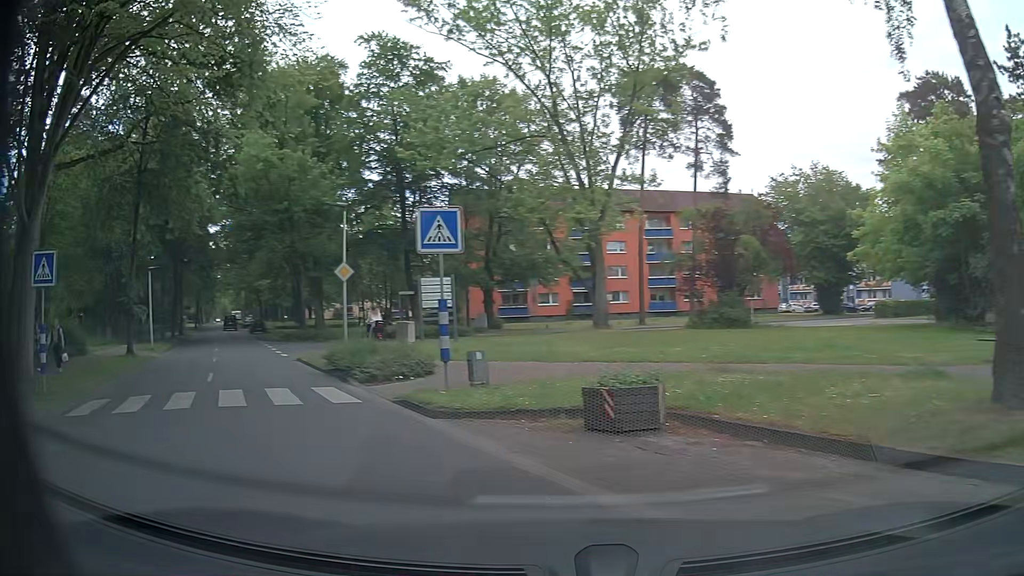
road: residential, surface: asphalt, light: Day
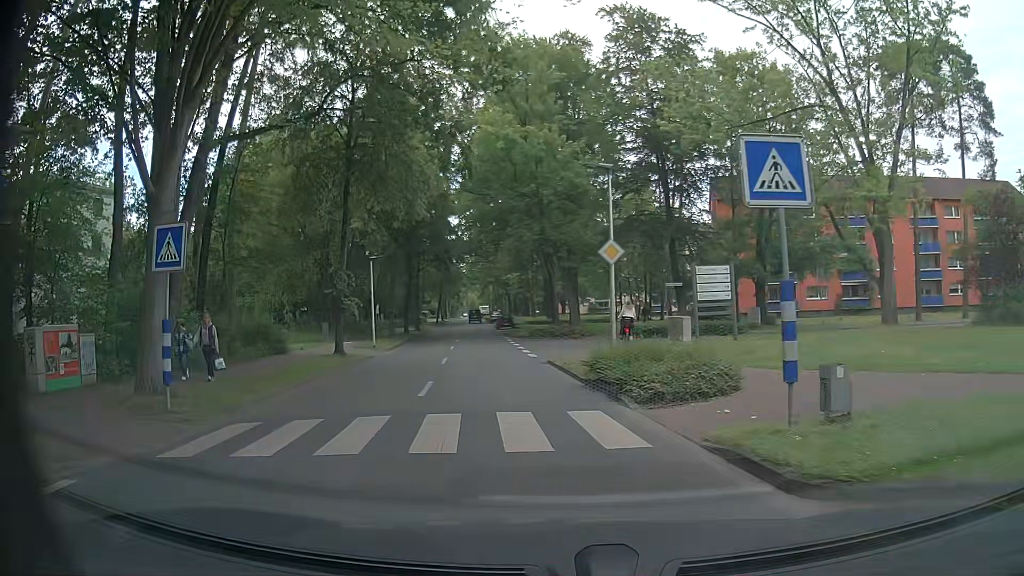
(-0.9, +4.5) m; -20°
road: unclassified
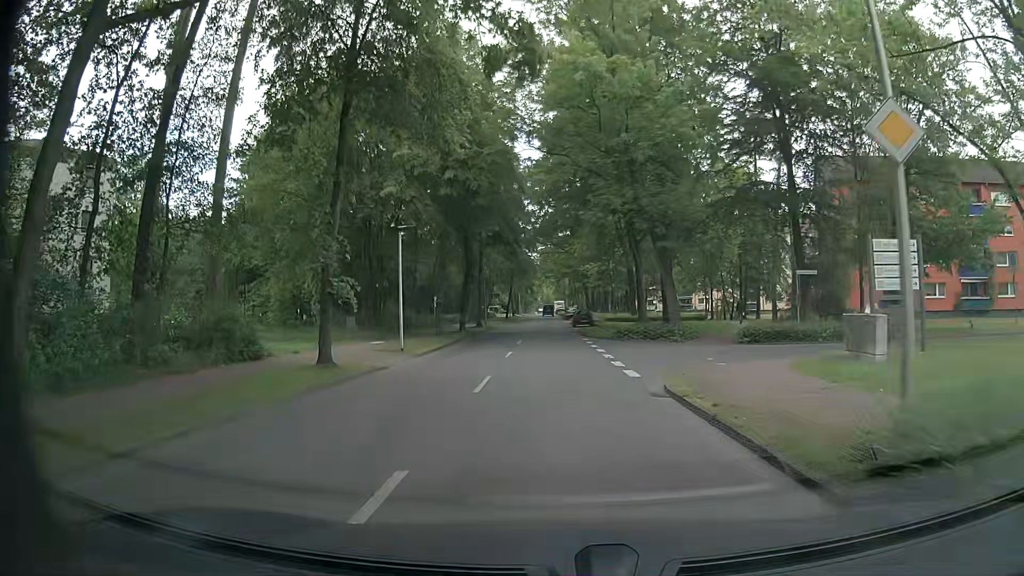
(-0.8, +10.0) m; -7°
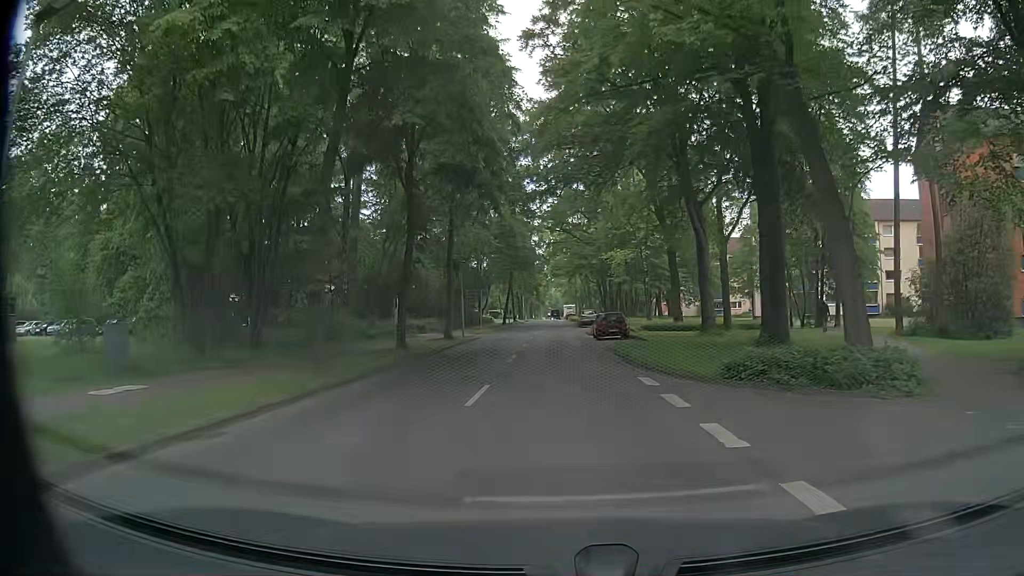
(-0.1, +20.4) m; 0°
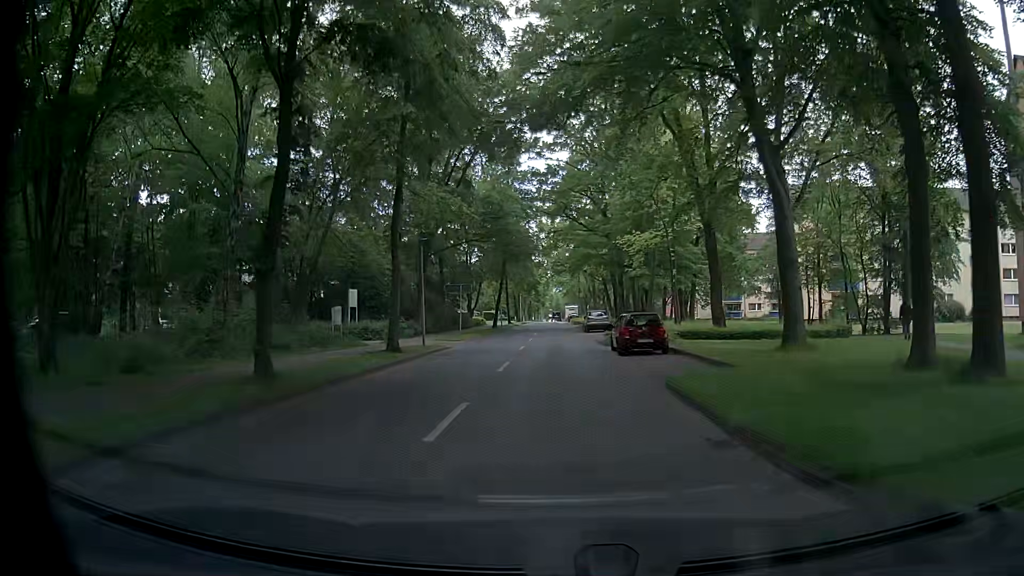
(0.0, +12.1) m; 0°
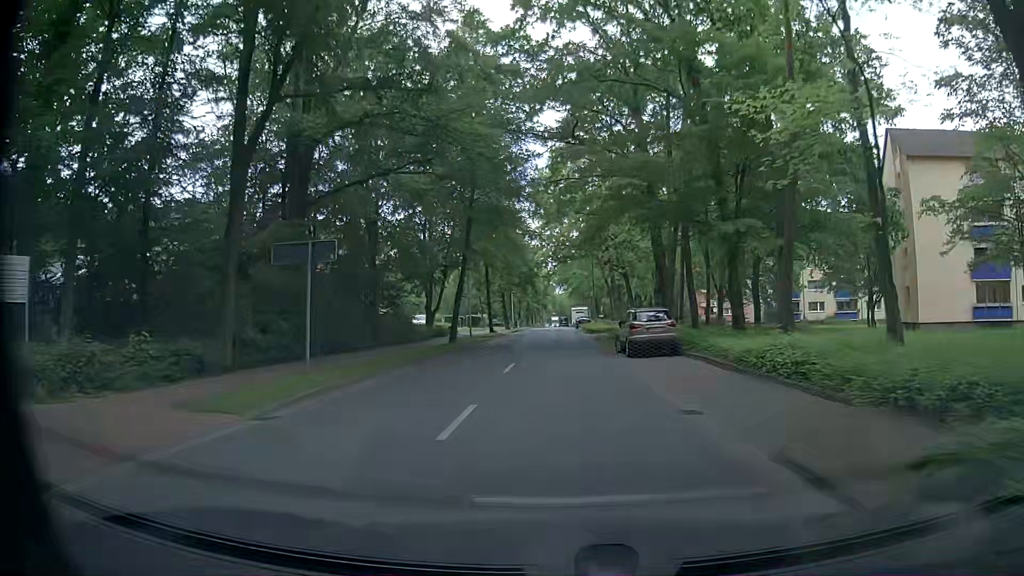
(0.0, +27.1) m; 0°
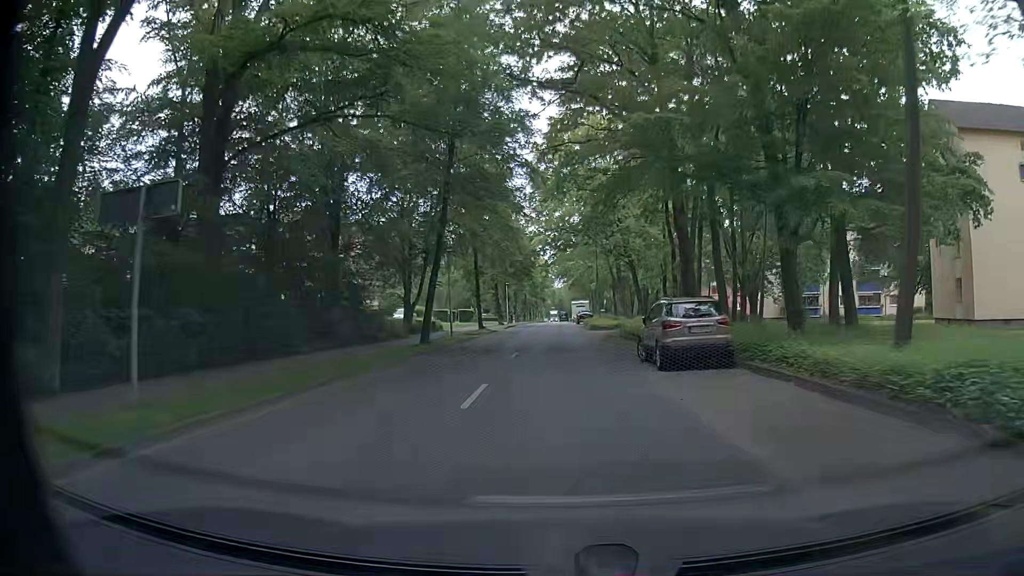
(0.0, +7.3) m; 0°
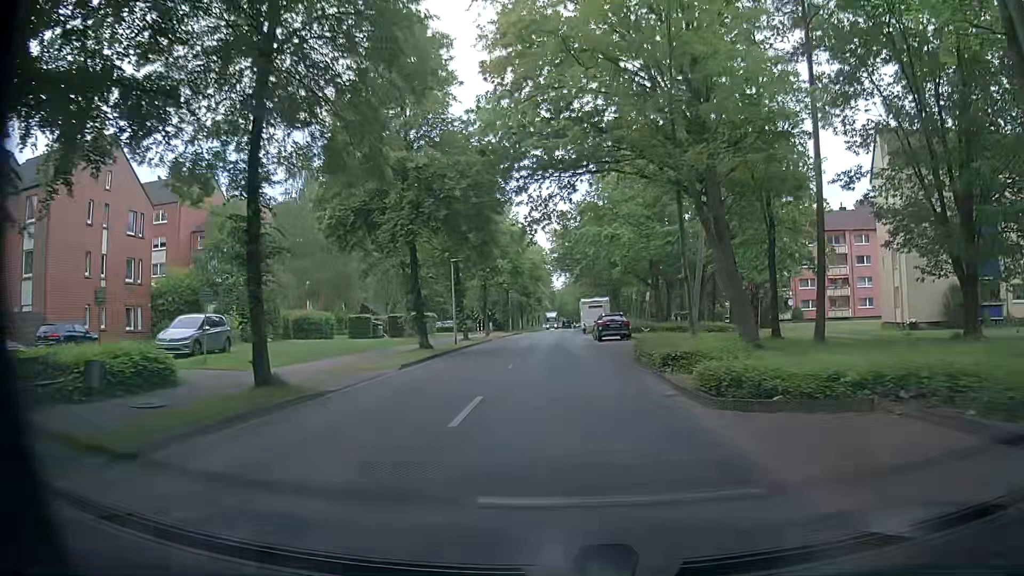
(+0.3, +37.4) m; +1°
(0, +10) (0, +20) (0, +30) (0, +40) (0, +50) (0, +60) (0, +70) (0, +80) (+1, +90) (+1, +100) m
